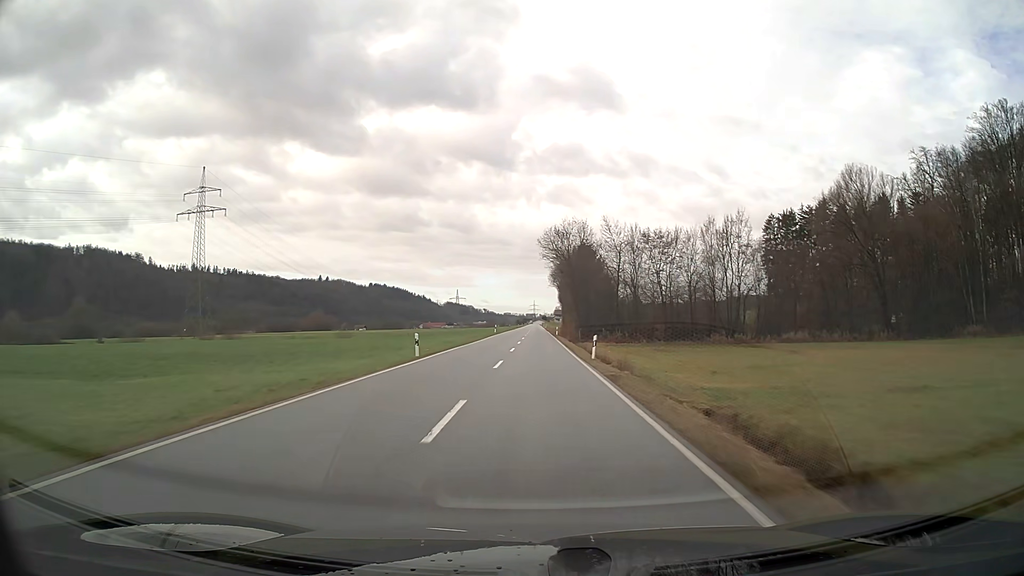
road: secondary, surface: asphalt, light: Day
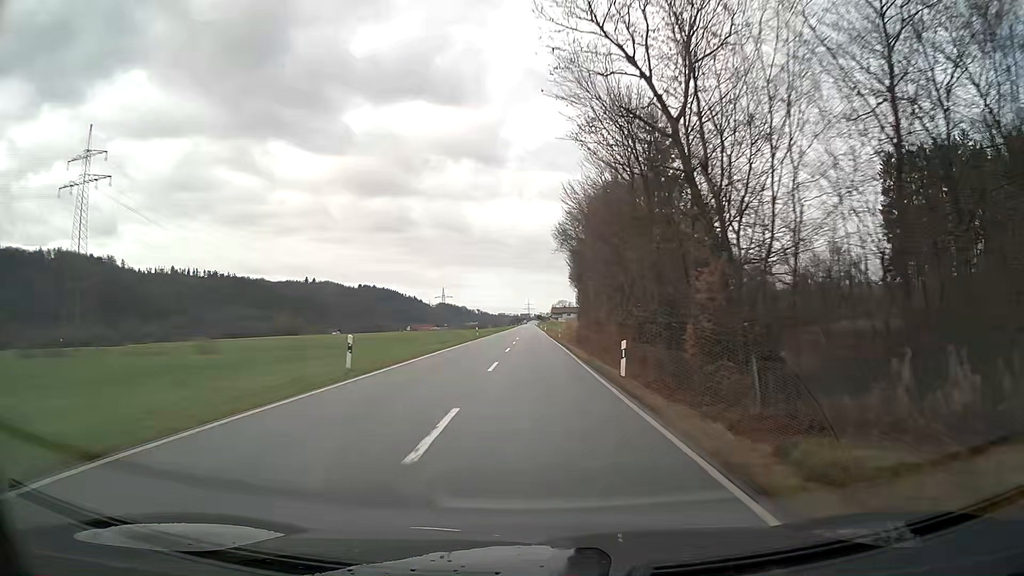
(+0.3, +61.7) m; 0°
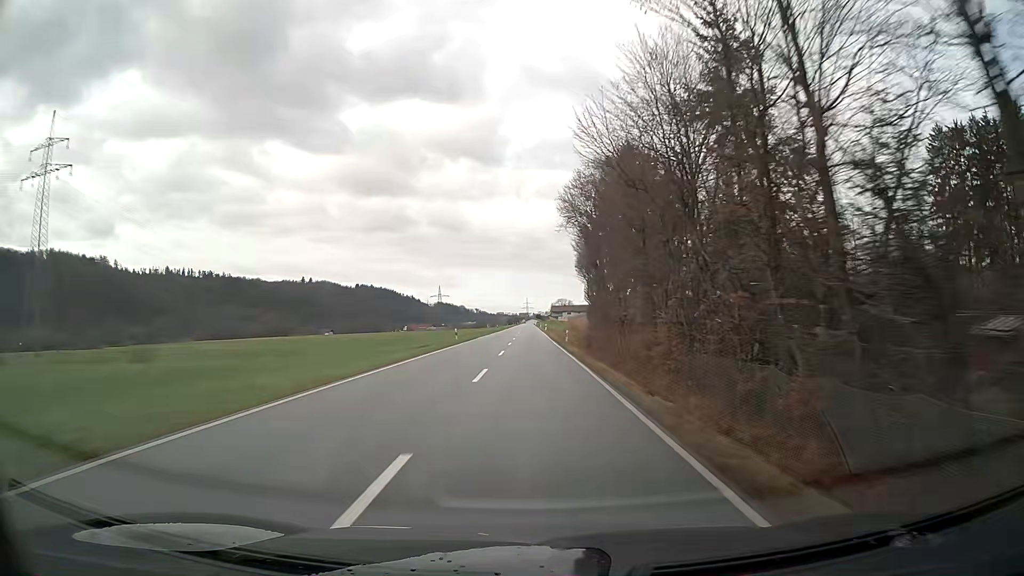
(0.0, +15.7) m; 0°
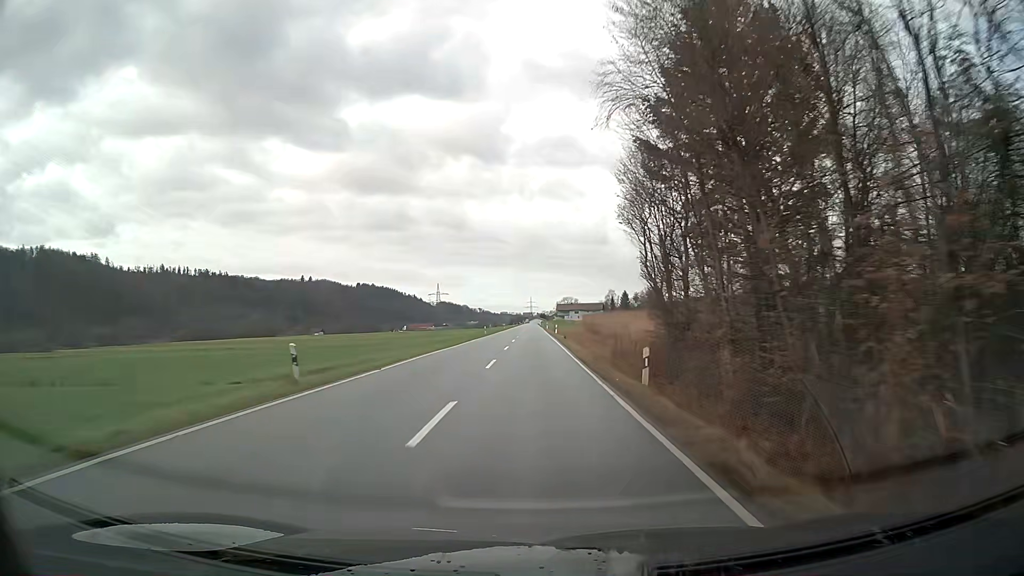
(-0.1, +31.7) m; 0°
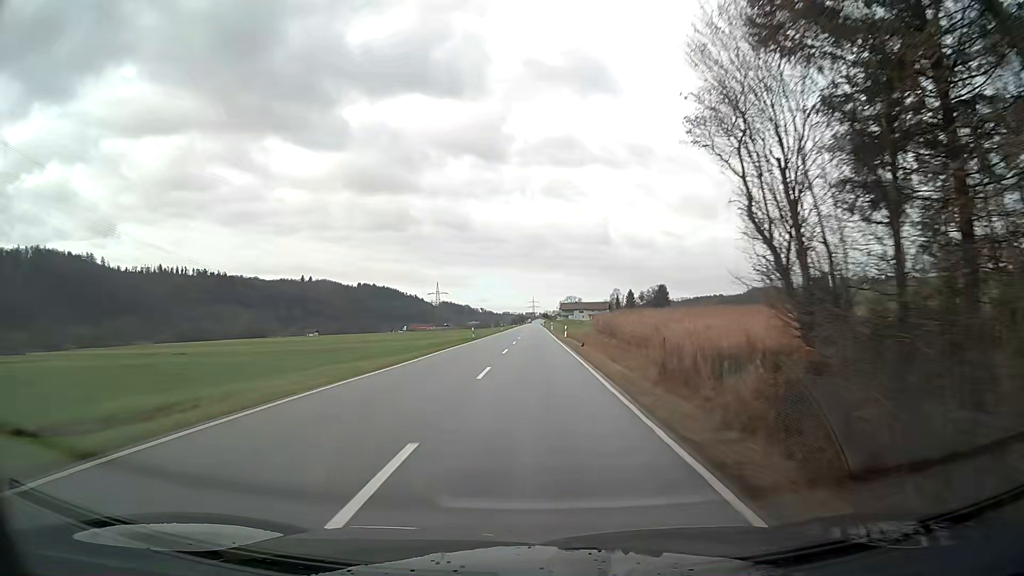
(0.0, +15.9) m; 0°
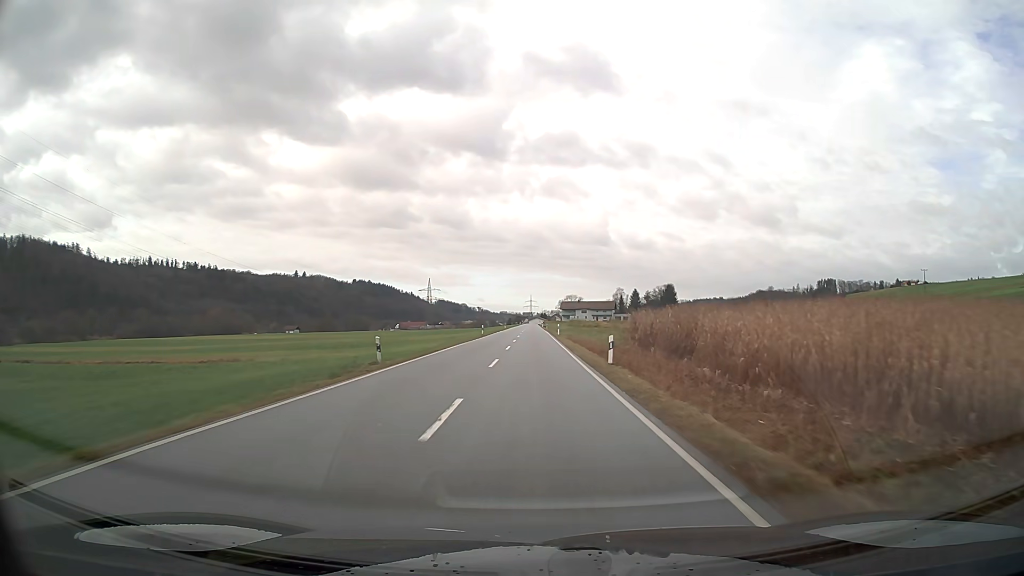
(+0.1, +31.9) m; 0°
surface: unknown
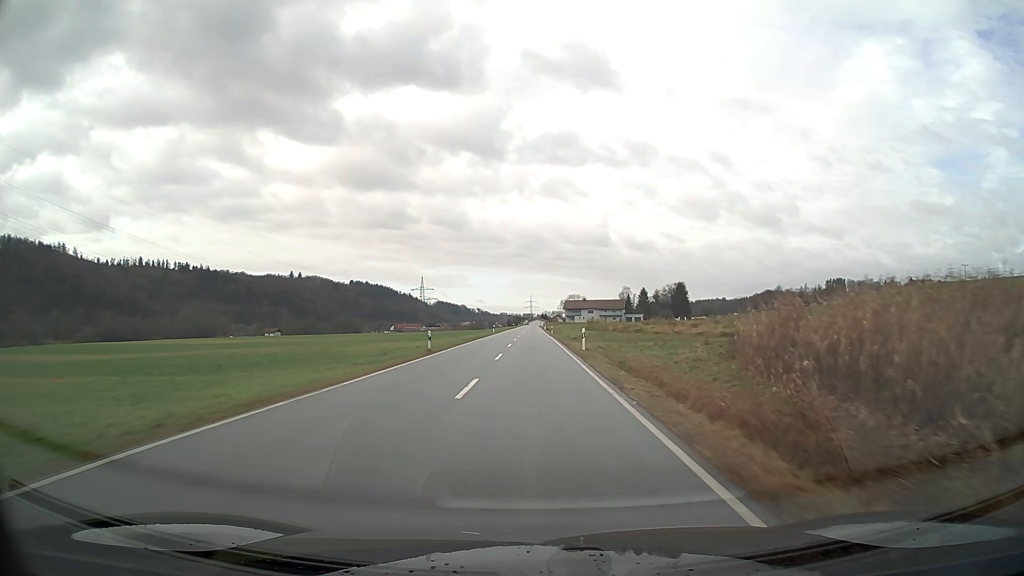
(-0.1, +32.0) m; 0°
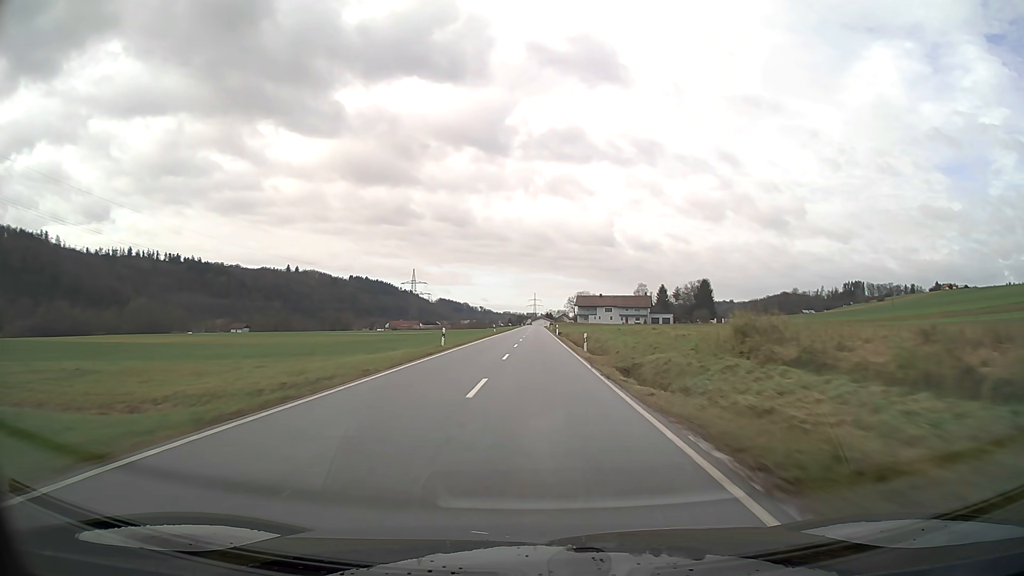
(-0.1, +48.1) m; 0°
